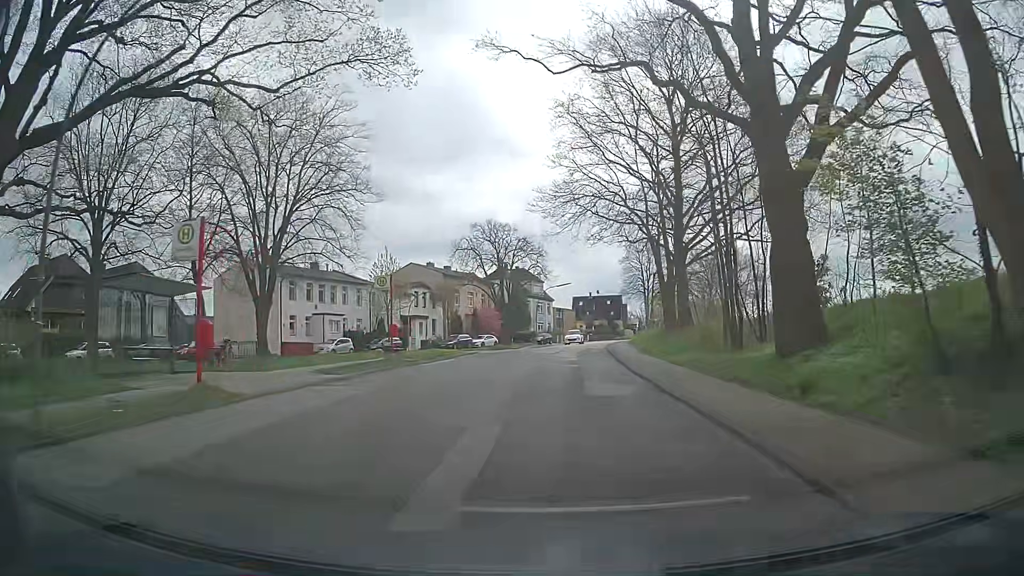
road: tertiary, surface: asphalt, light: Day
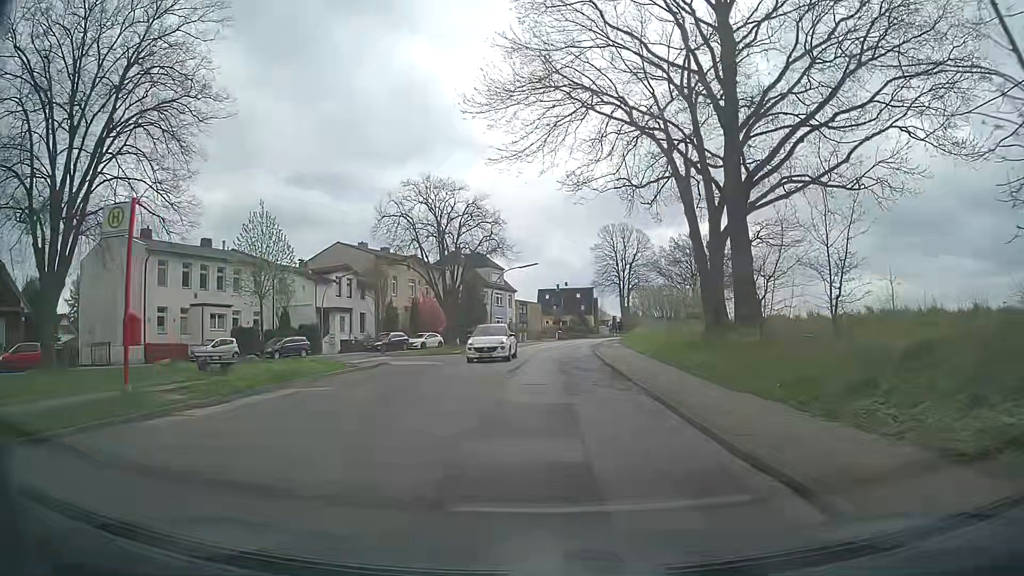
(+0.2, +17.6) m; 0°
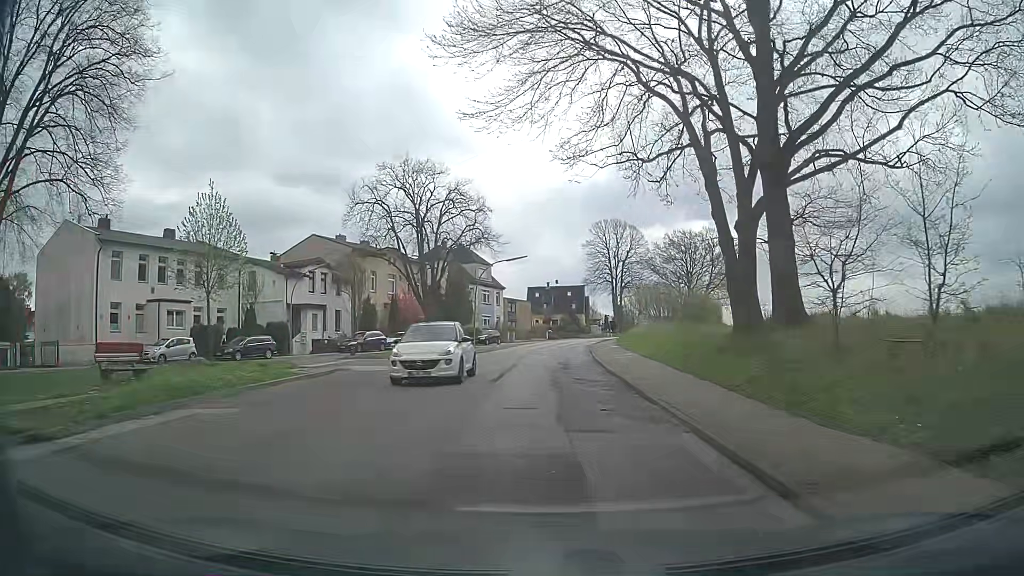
(0.0, +4.7) m; +2°
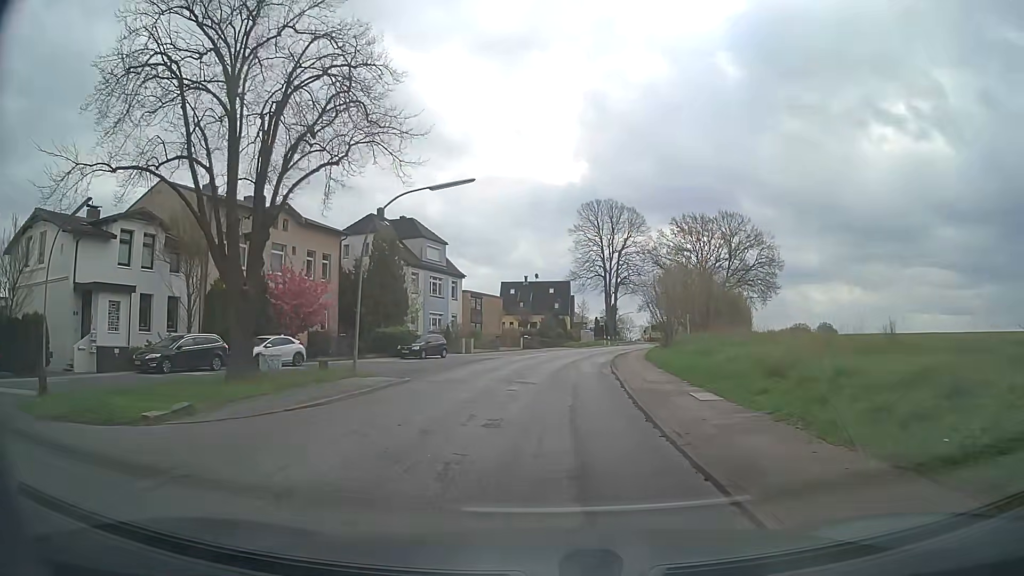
(+0.7, +24.9) m; +3°
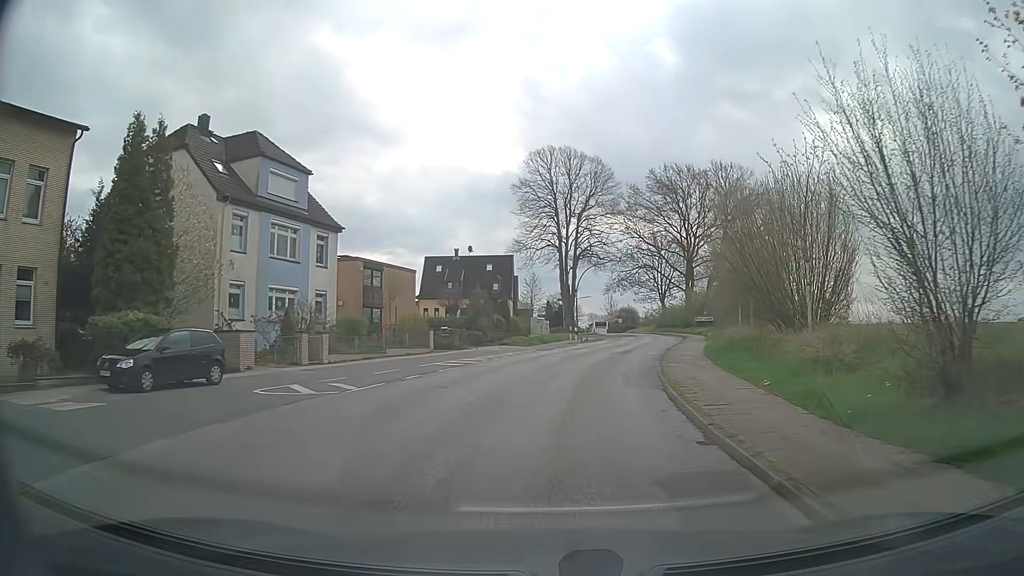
(+0.6, +25.7) m; +5°
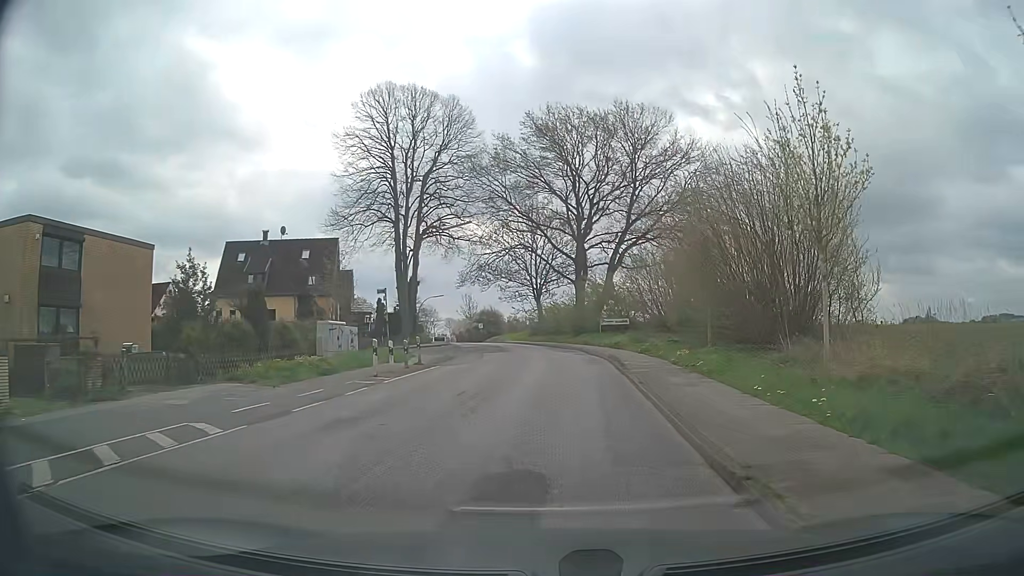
(+2.1, +23.3) m; +12°
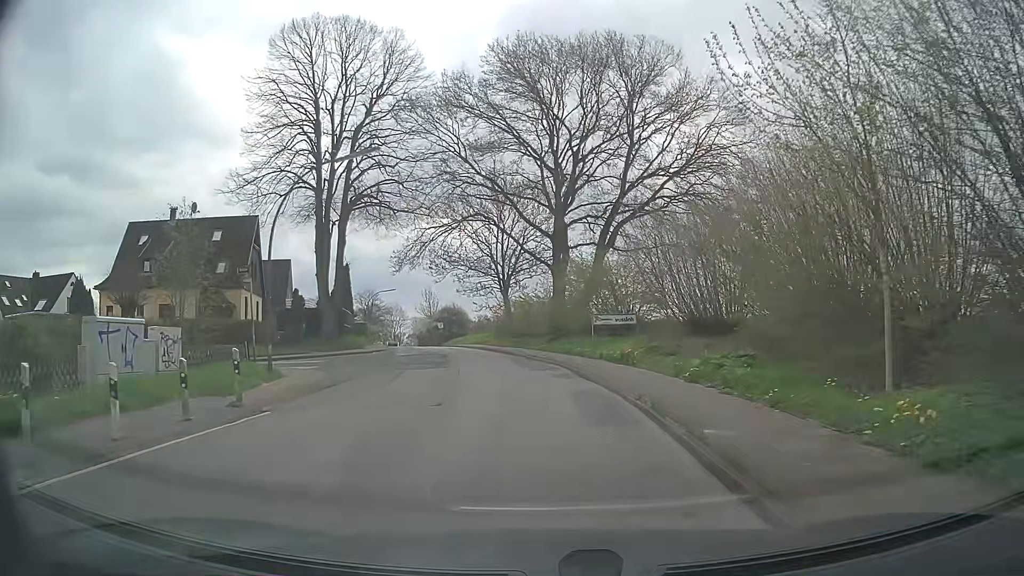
(+0.4, +13.8) m; +3°
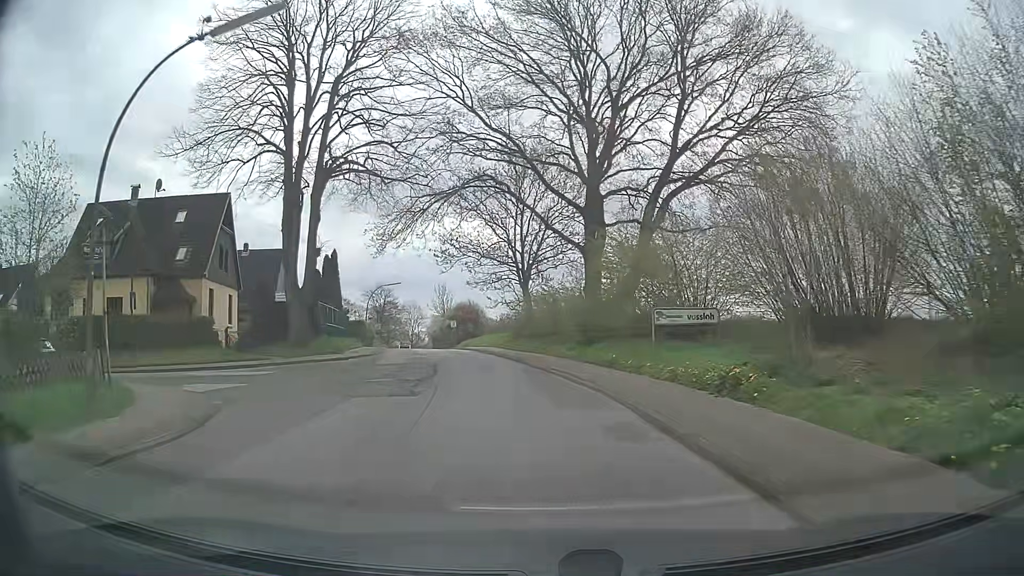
(-0.2, +9.3) m; -2°
(0, +10) (-1, +20) (-3, +30) (-5, +40) (-7, +49) (-9, +59) (-12, +69) (-14, +79) (-16, +88) (-18, +98) m
